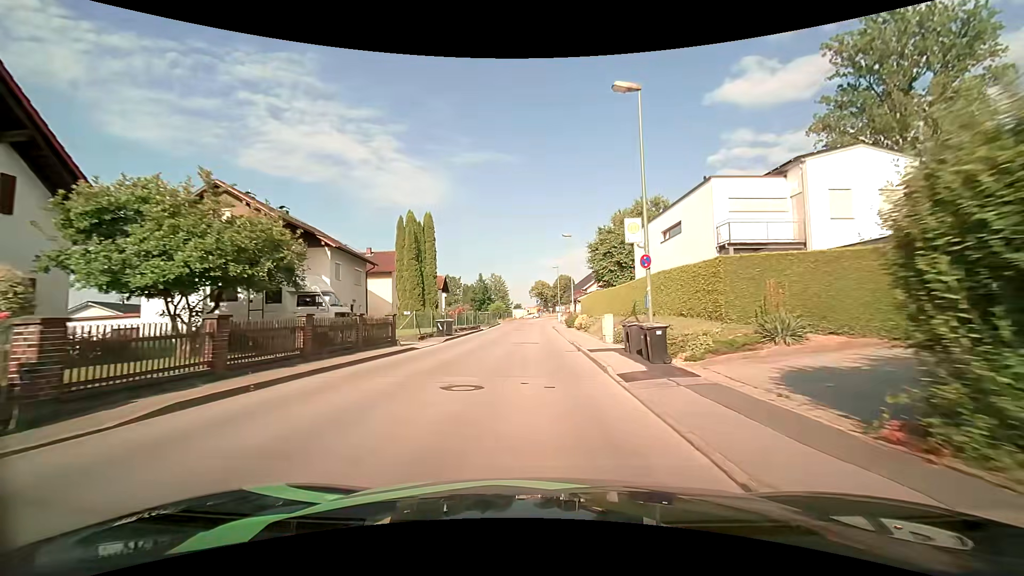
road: unclassified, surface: asphalt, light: Day
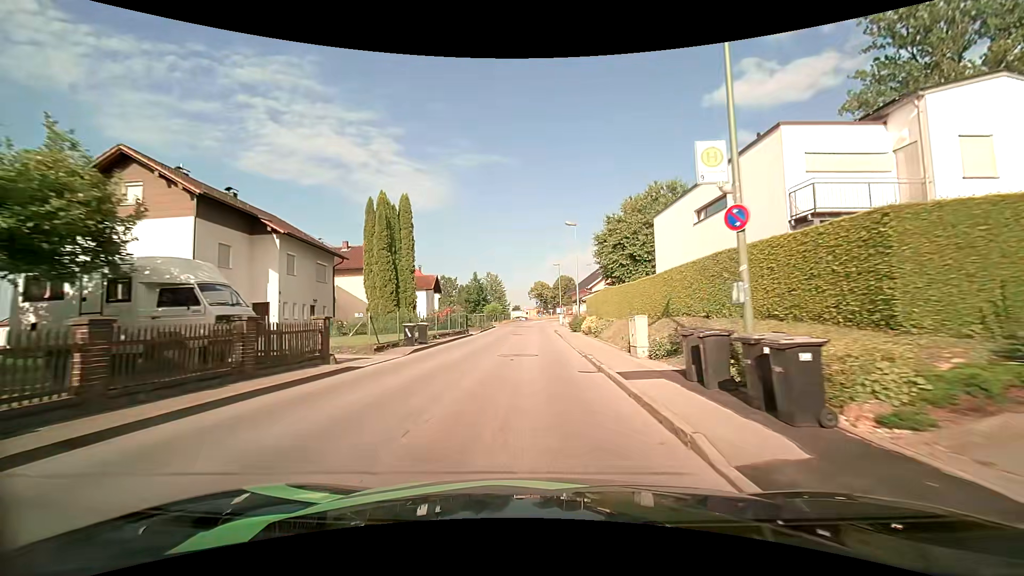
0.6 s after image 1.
(0.0, +6.5) m; 0°
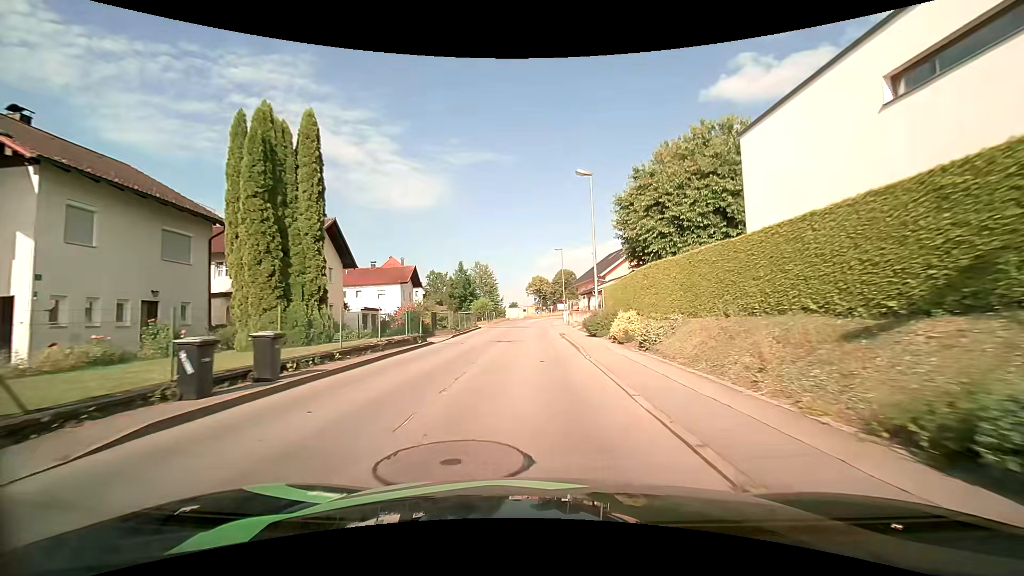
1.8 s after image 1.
(0.0, +12.9) m; +1°
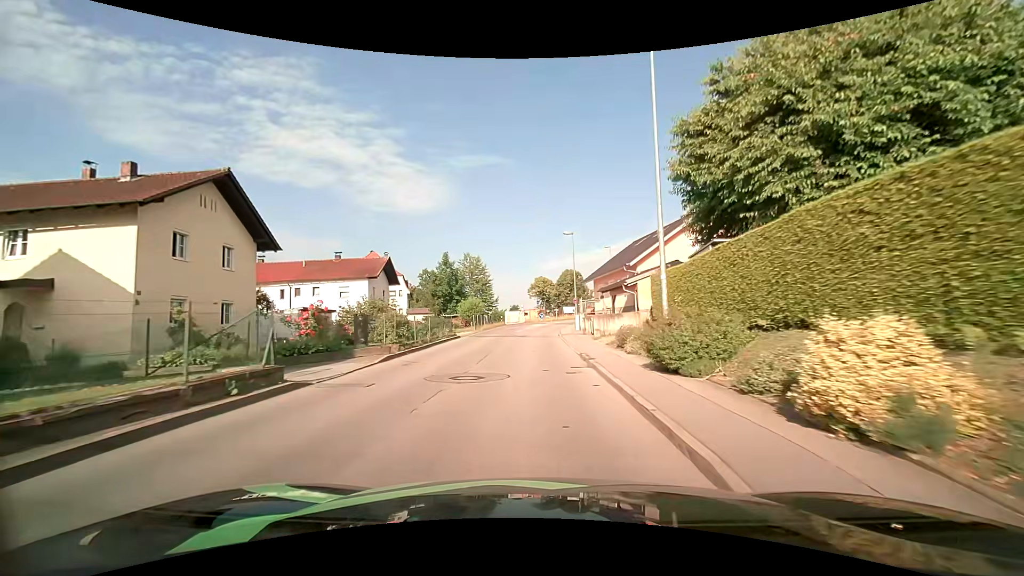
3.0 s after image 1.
(-0.2, +12.7) m; -1°
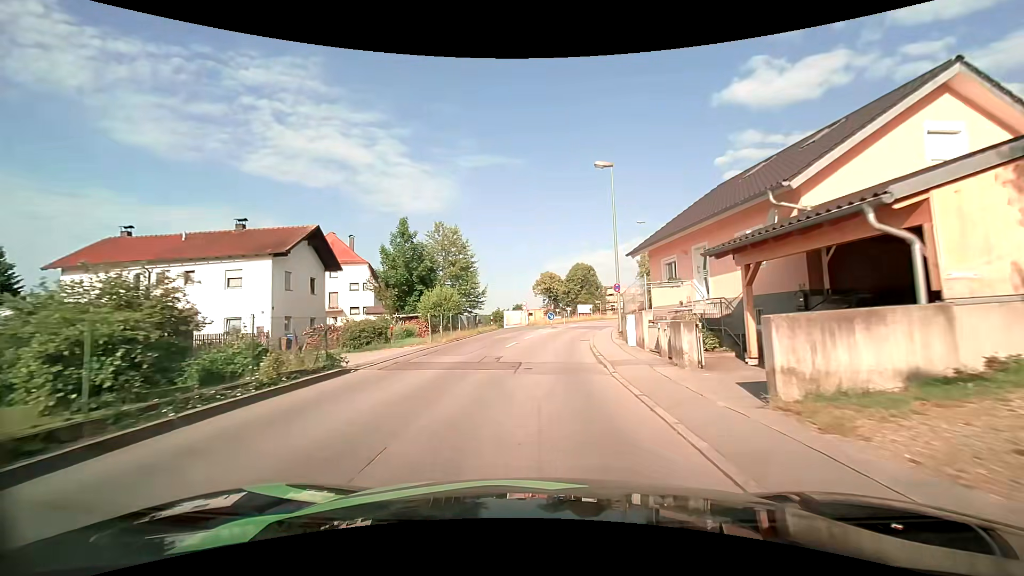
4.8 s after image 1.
(-0.1, +18.9) m; 0°
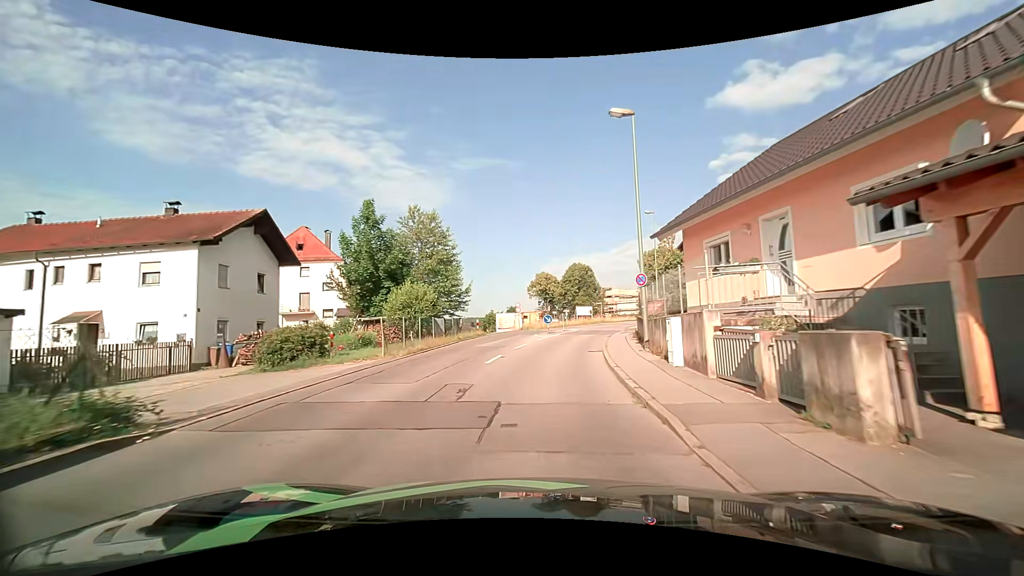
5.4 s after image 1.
(0.0, +6.1) m; +1°
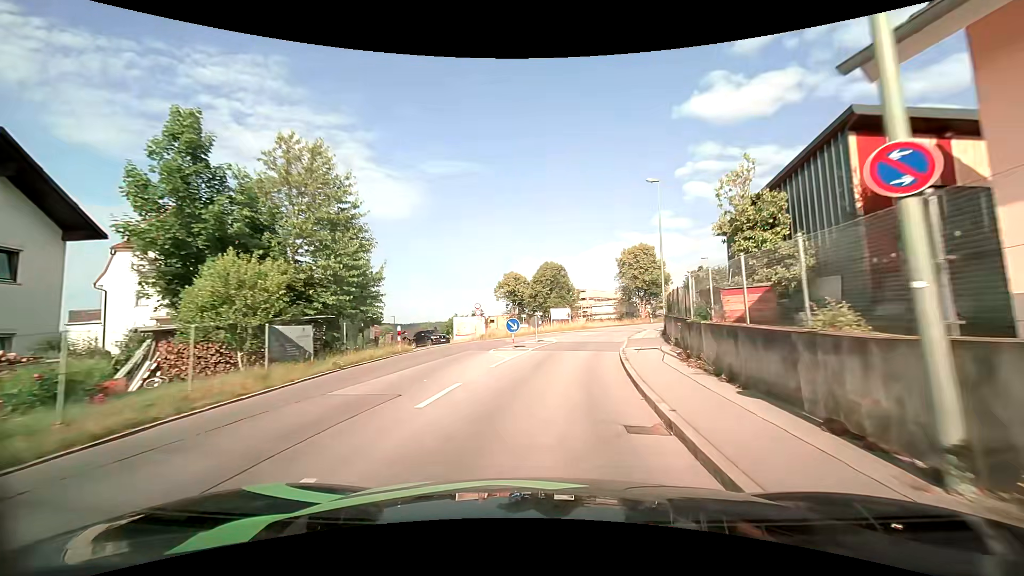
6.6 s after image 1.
(+0.2, +12.5) m; +3°
(0, +10) (+2, +20) (+4, +30) (+7, +39) (+10, +49) (+14, +58) (+19, +66) (+24, +75) (+30, +83) (+36, +91) m
